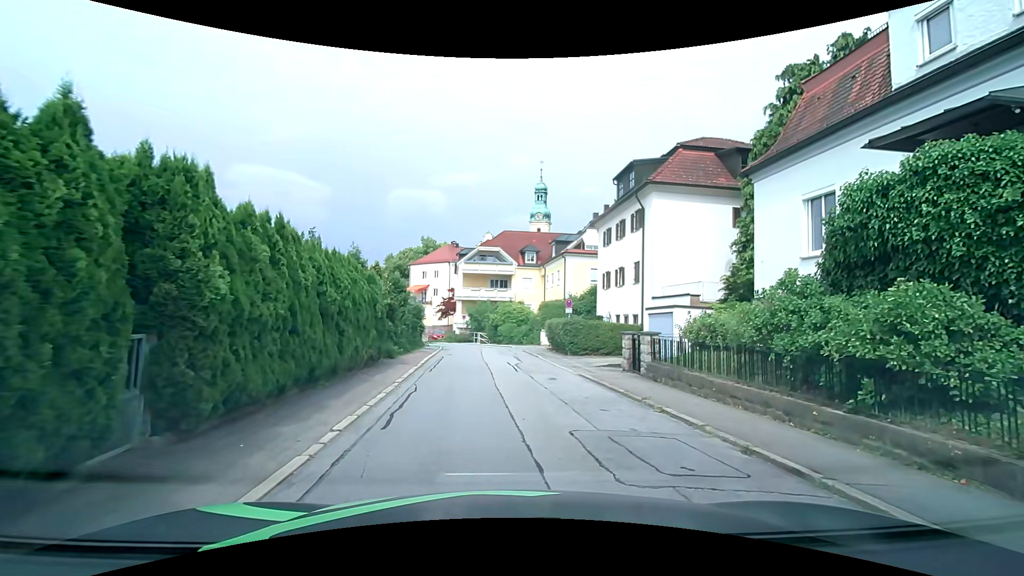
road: residential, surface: asphalt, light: Day
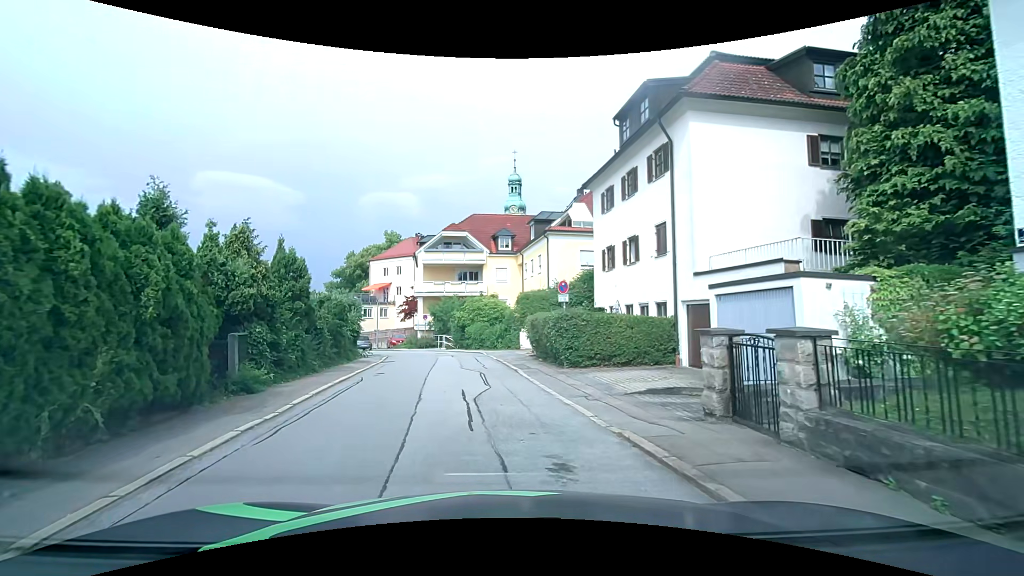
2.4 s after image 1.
(+0.3, +8.9) m; 0°
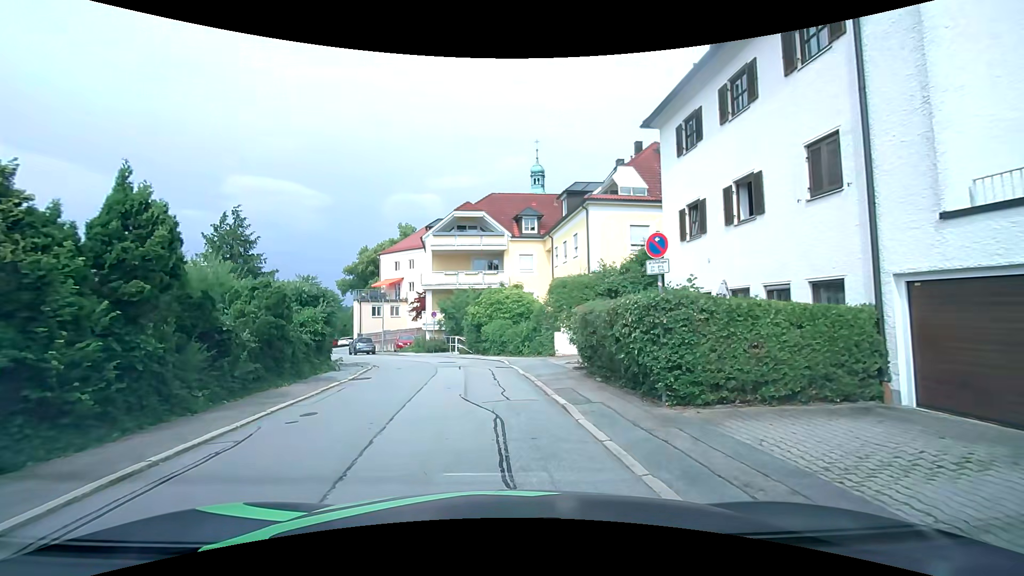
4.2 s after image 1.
(0.0, +7.6) m; -1°
(0, +10) (-2, +20) (-6, +29) (-11, +37) (-16, +46) (-20, +55) (-25, +64) (-30, +73) (-34, +82) (-38, +91) m
